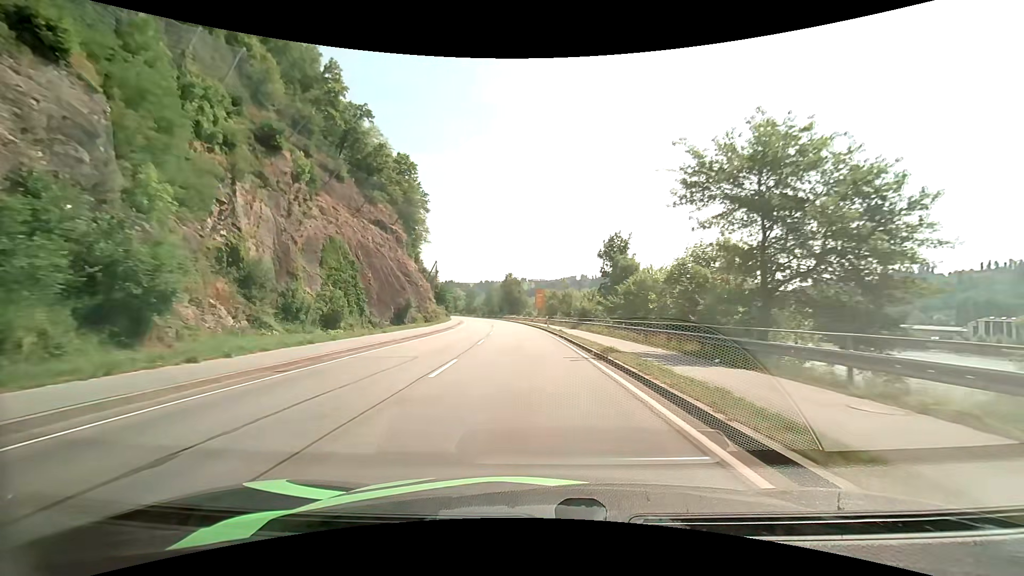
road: primary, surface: asphalt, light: Day
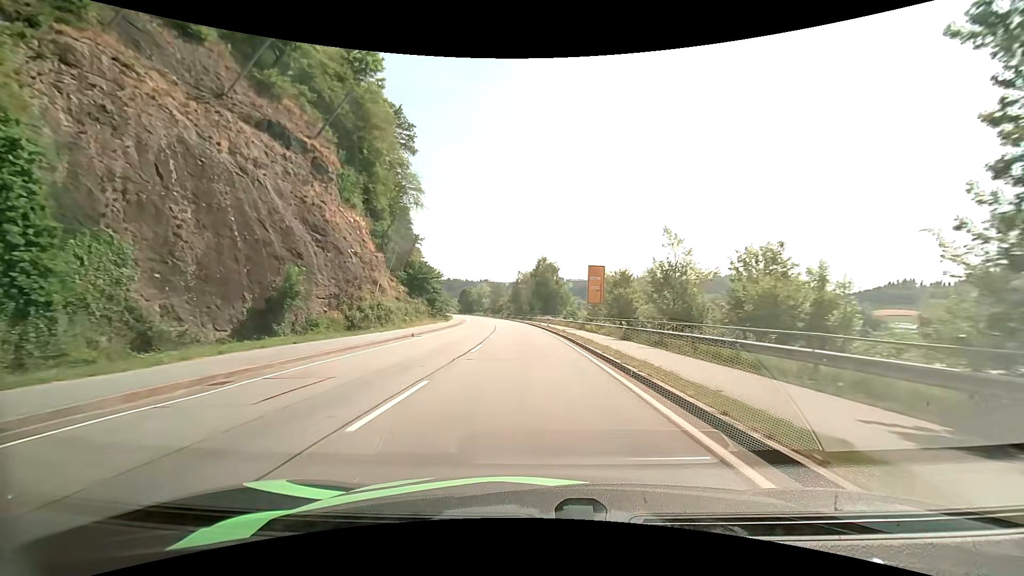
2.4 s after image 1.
(-1.5, +42.6) m; -4°
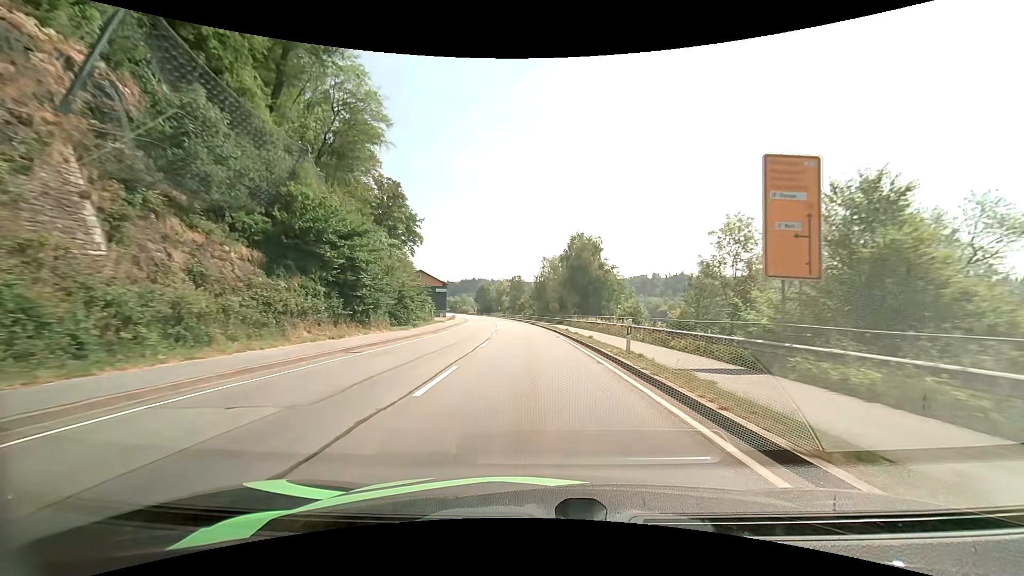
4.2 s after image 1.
(-0.9, +32.6) m; -3°
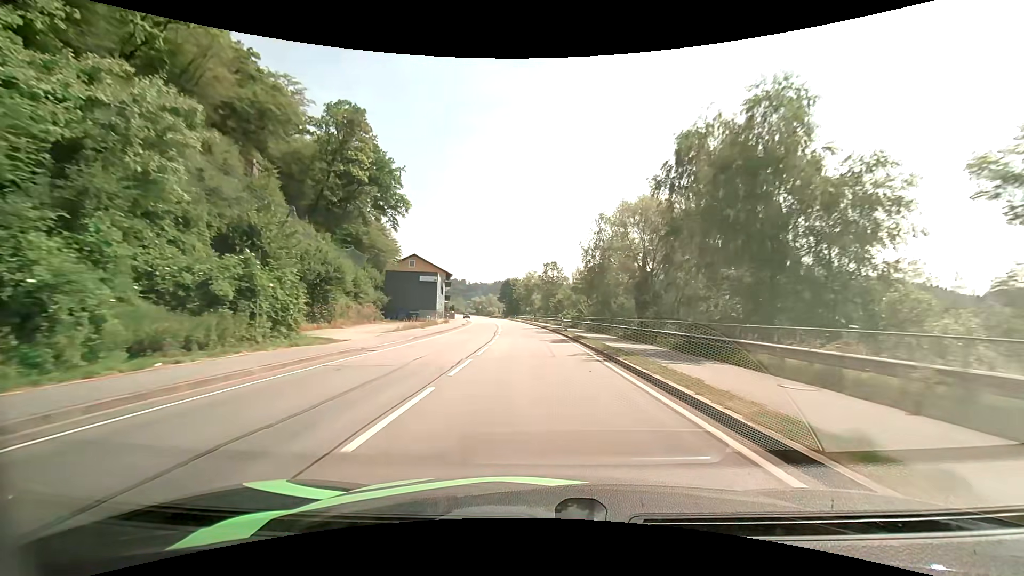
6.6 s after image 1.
(-1.6, +43.9) m; -4°
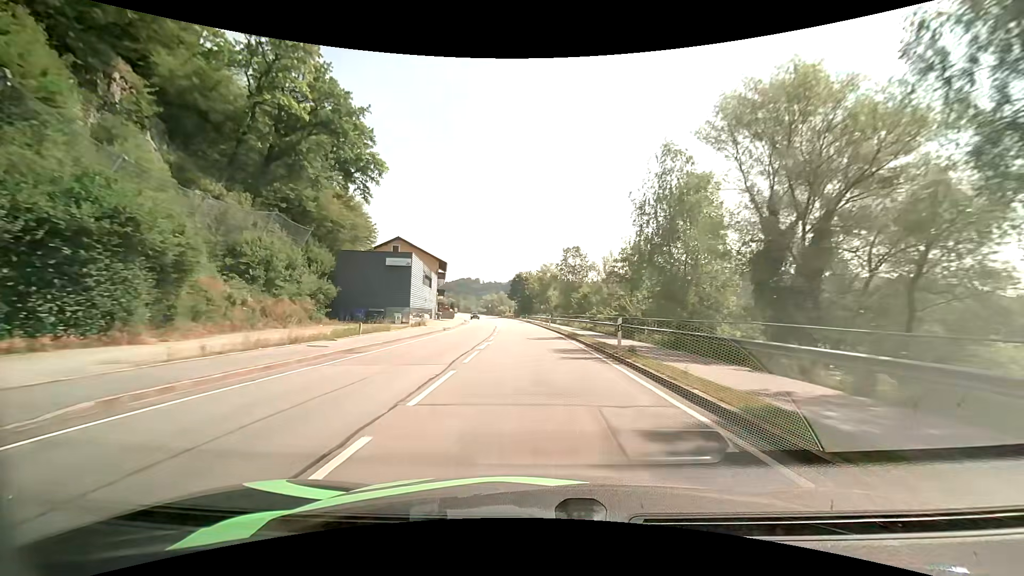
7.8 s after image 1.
(-0.4, +21.9) m; -2°
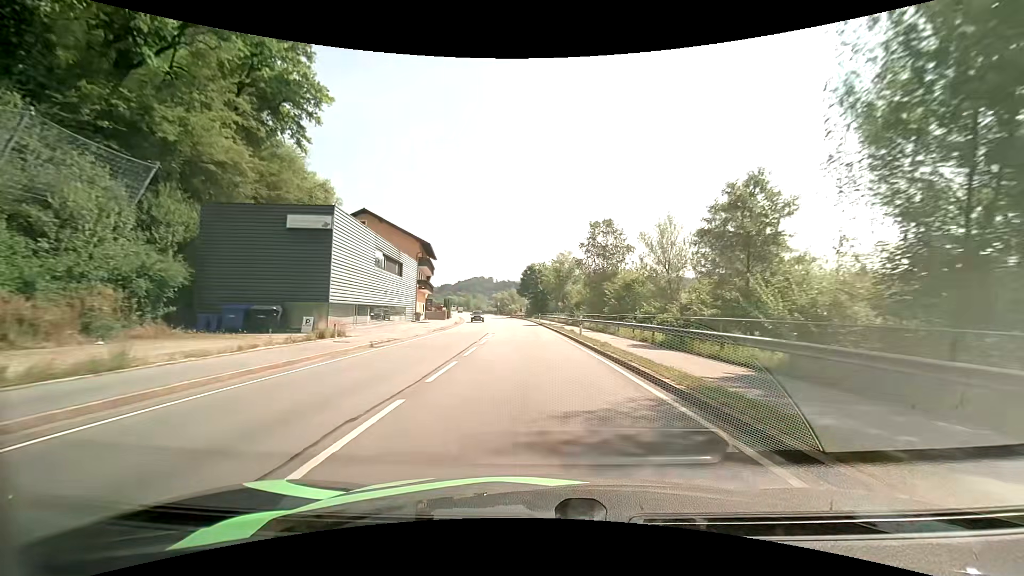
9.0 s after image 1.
(-0.2, +21.8) m; -1°
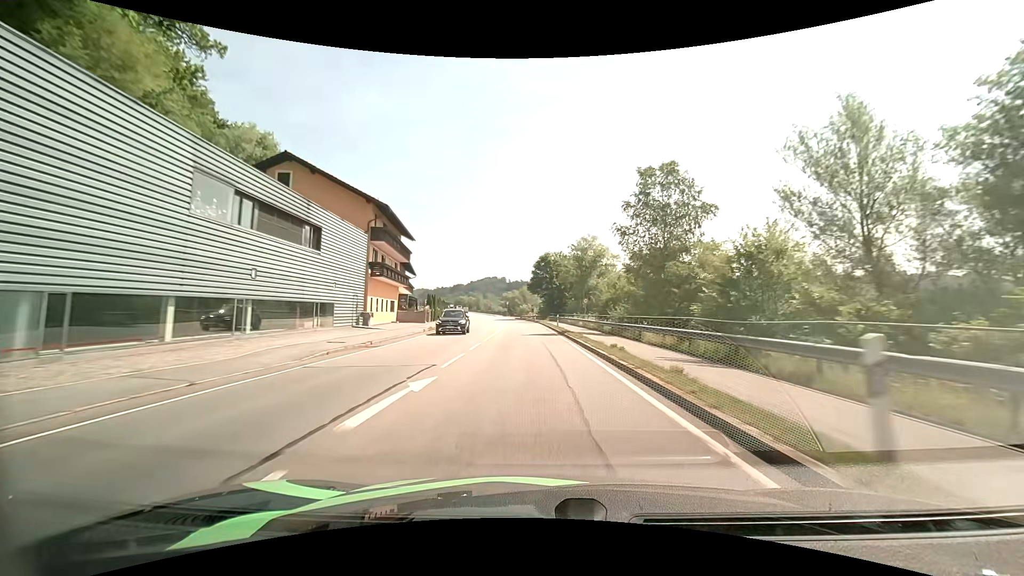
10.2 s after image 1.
(-0.3, +21.4) m; -2°
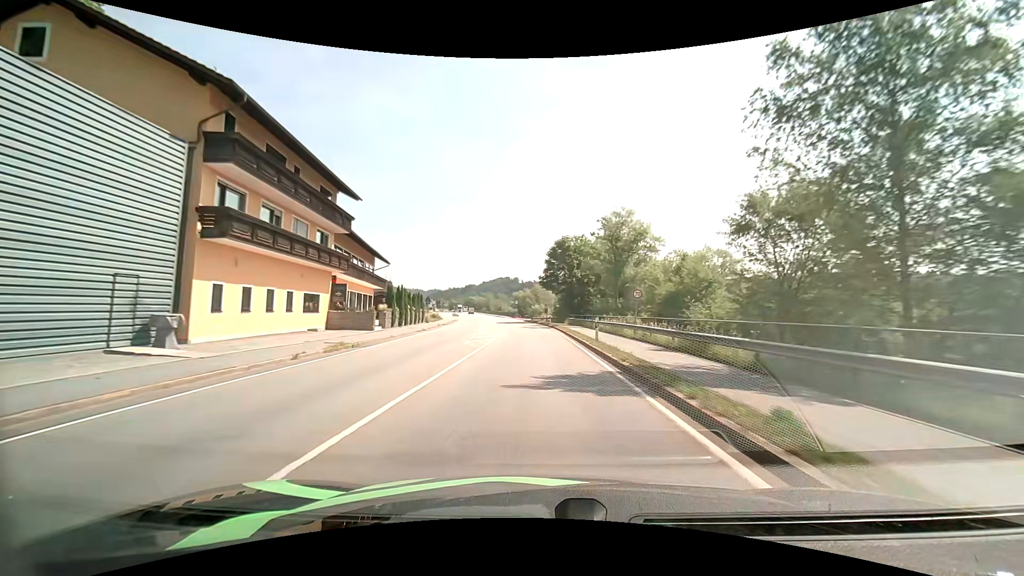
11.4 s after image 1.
(-0.3, +20.9) m; -1°
(0, +10) (0, +20) (-1, +30) (-1, +40) (-2, +50) (-3, +60) (-4, +70) (-5, +80) (-6, +90) (-8, +100) m
